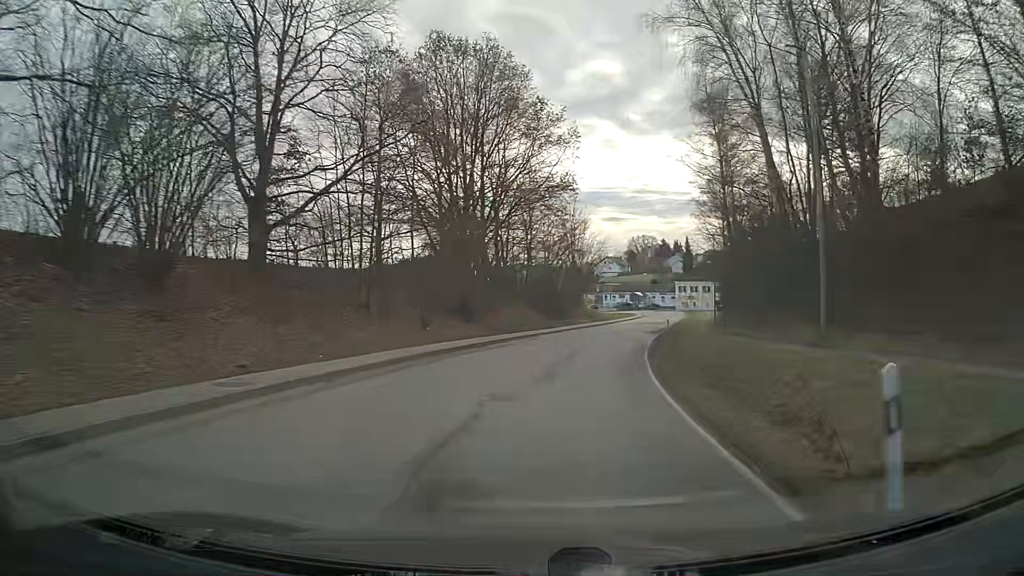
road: secondary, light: Day
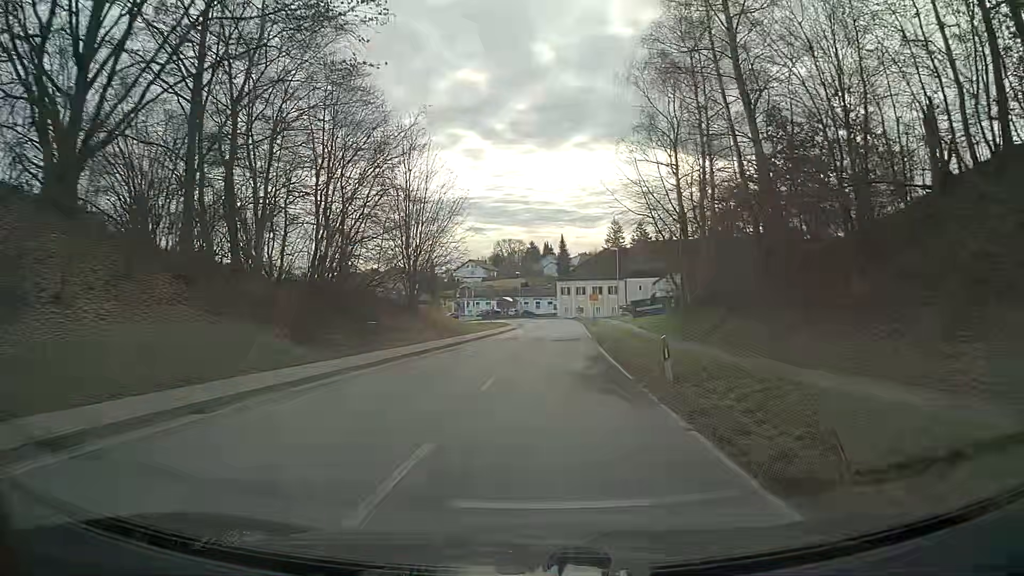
(+3.7, +32.5) m; +11°
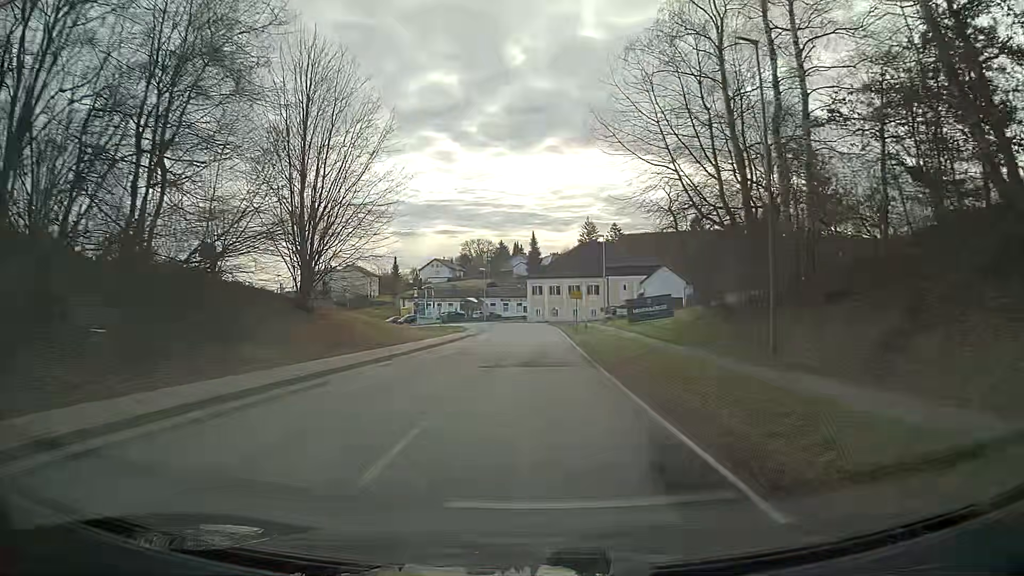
(+0.3, +16.0) m; +2°
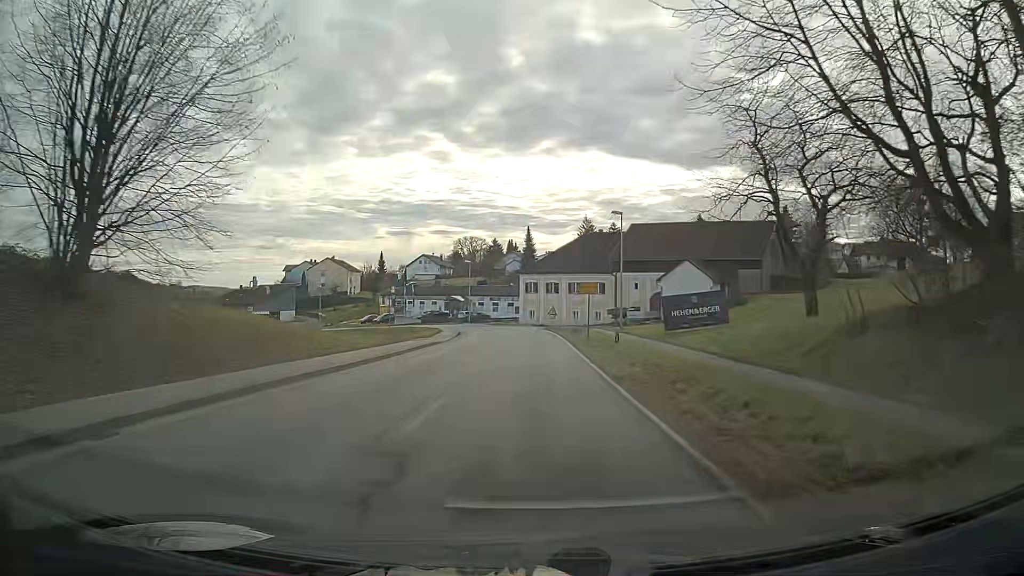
(+0.1, +15.6) m; +1°
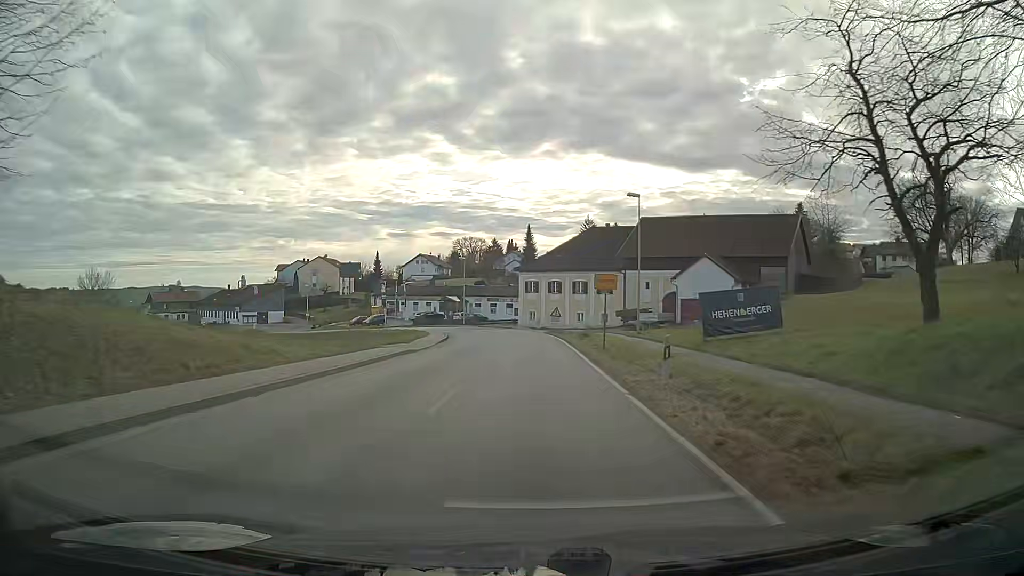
(0.0, +7.6) m; 0°
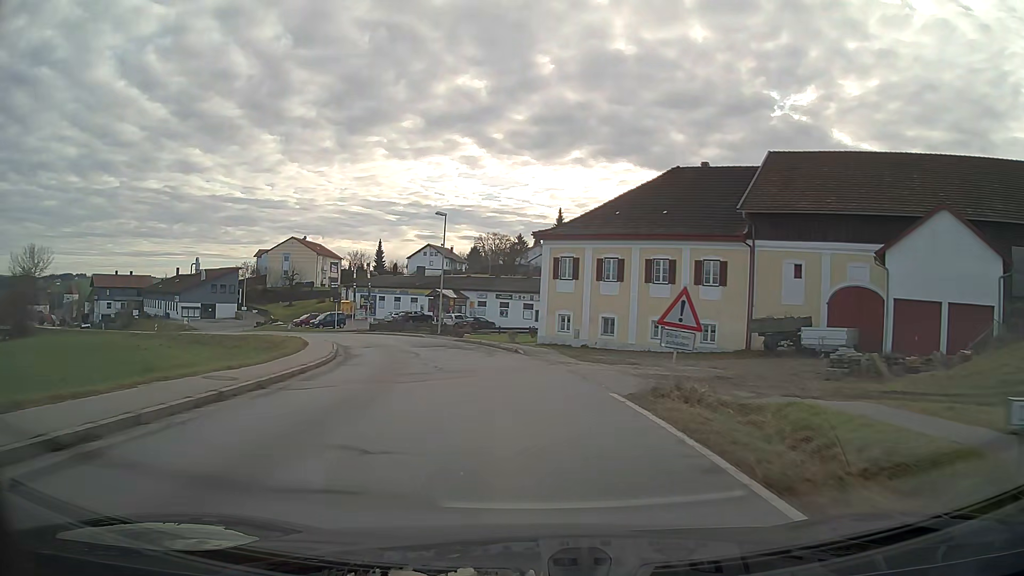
(-0.6, +37.3) m; -3°
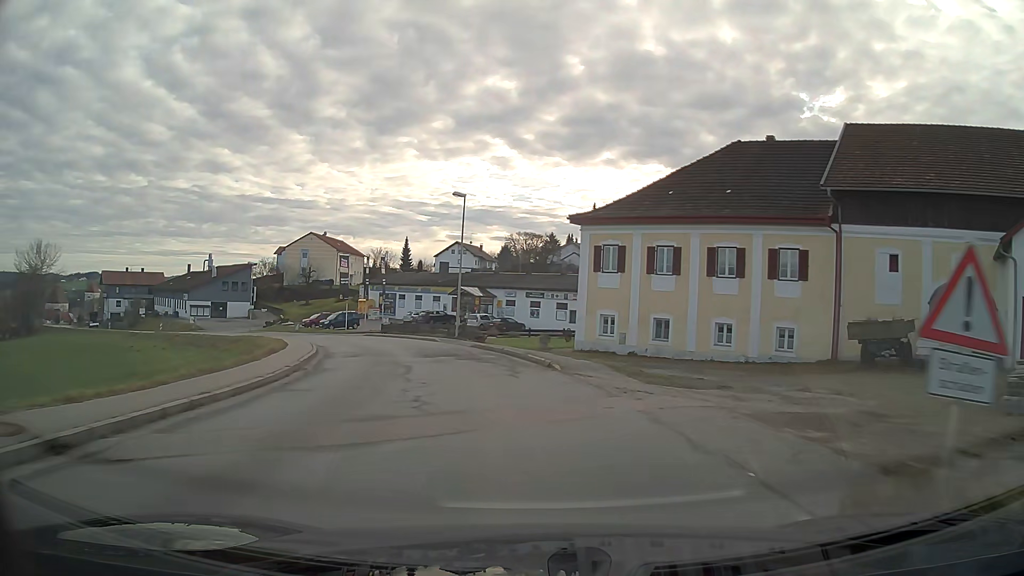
(-0.2, +7.4) m; -3°
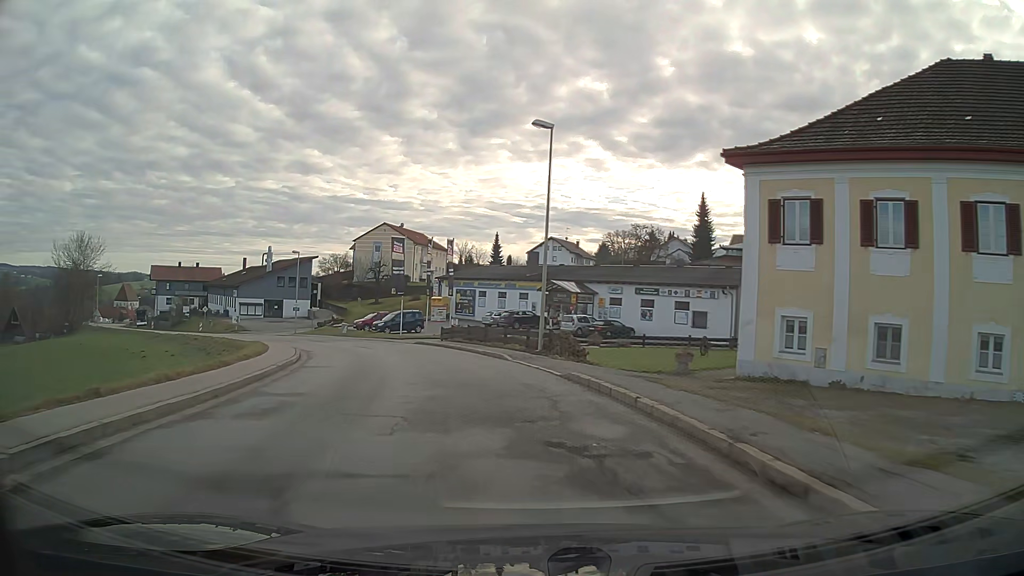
(-1.0, +14.6) m; -8°
